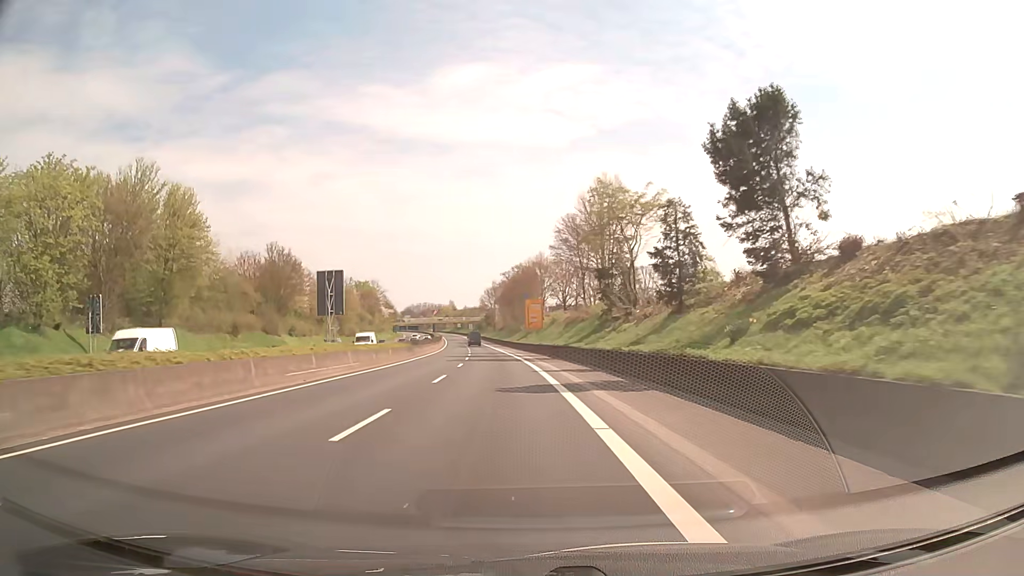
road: trunk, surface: asphalt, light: Day
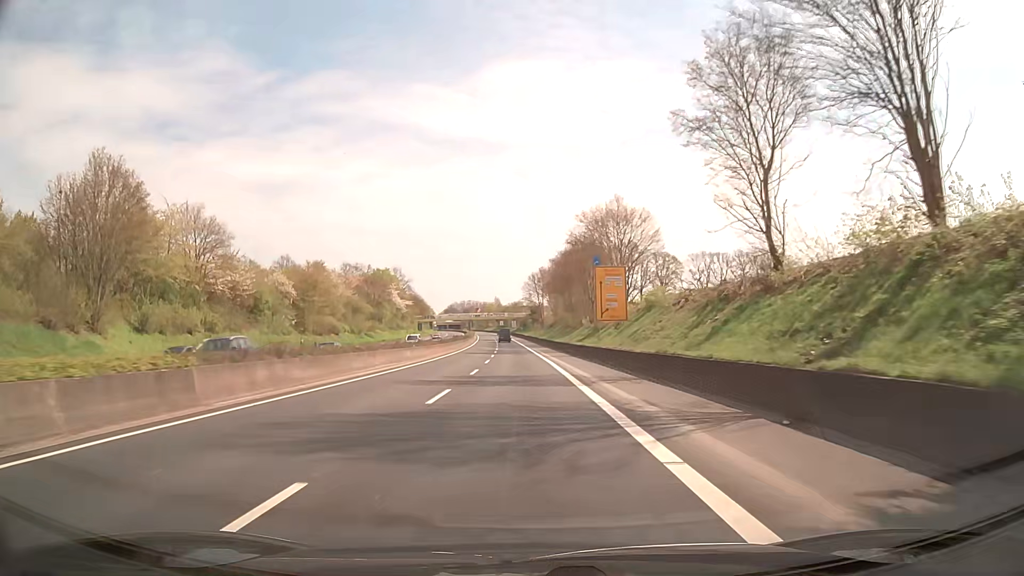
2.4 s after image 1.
(-1.8, +43.0) m; -4°
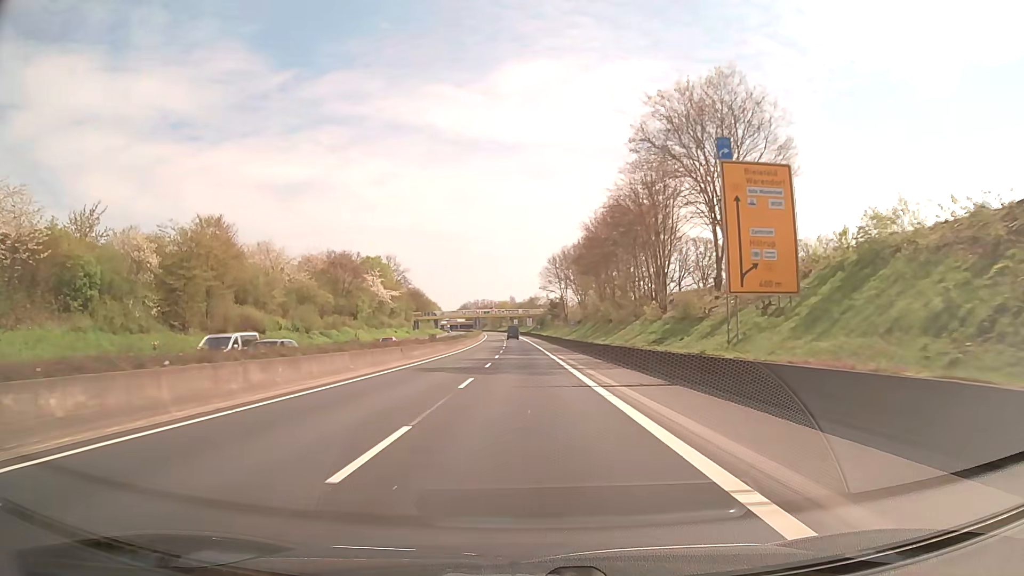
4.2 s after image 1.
(-0.5, +32.2) m; -1°
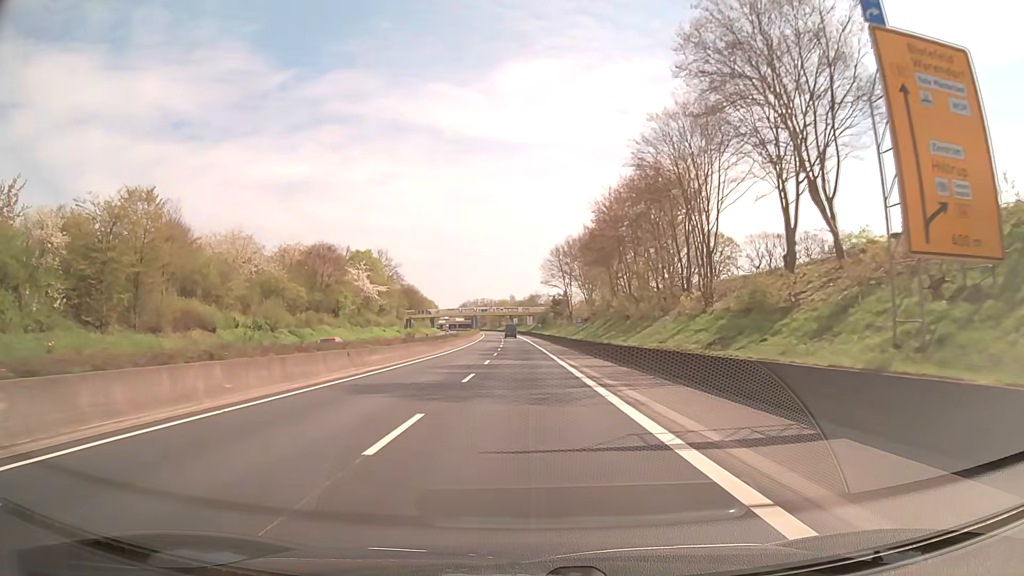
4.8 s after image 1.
(0.0, +10.7) m; 0°
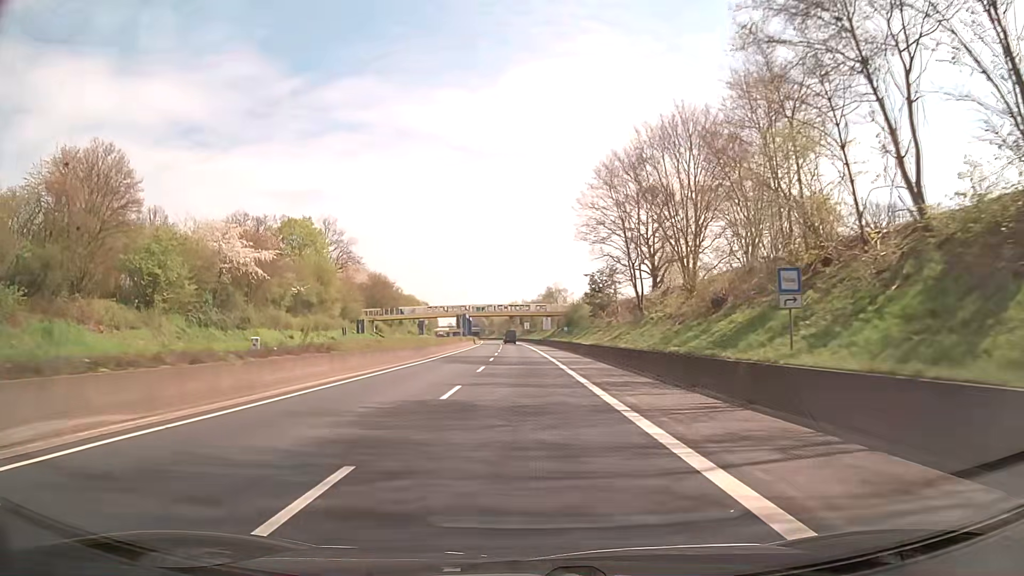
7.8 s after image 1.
(-0.6, +53.0) m; -1°
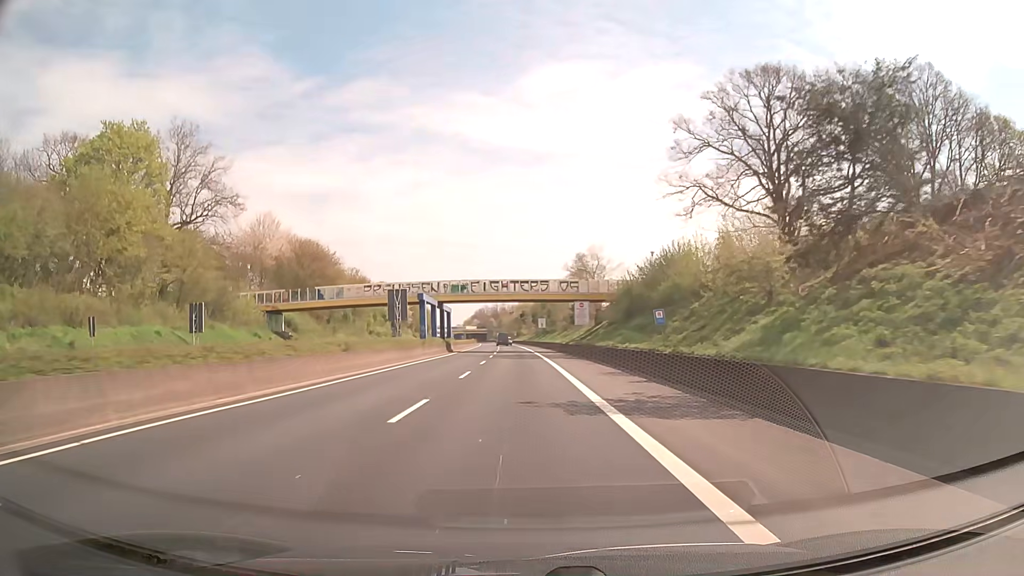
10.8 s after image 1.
(-0.3, +52.8) m; -1°
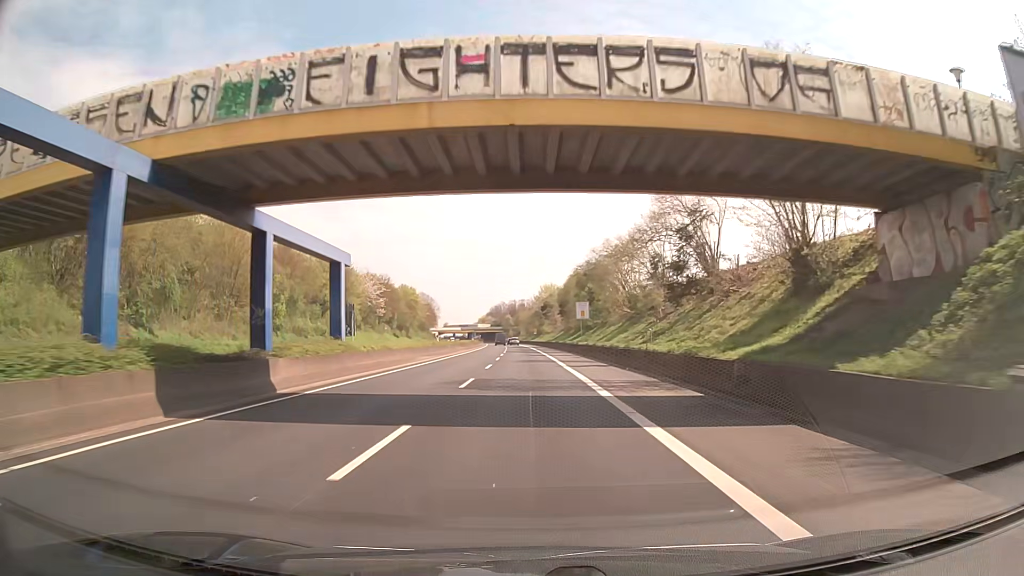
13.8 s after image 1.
(-0.8, +52.8) m; -2°
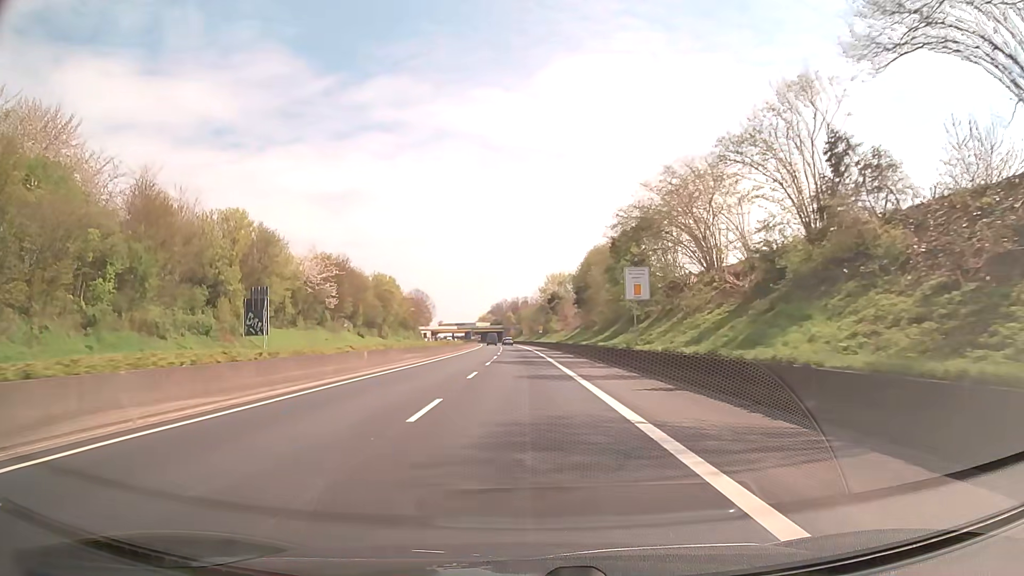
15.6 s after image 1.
(+0.2, +31.8) m; 0°
(0, +10) (0, +20) (0, +30) (0, +40) (-1, +50) (-1, +60) (-1, +70) (-1, +80) (-2, +90) (-2, +100) m
